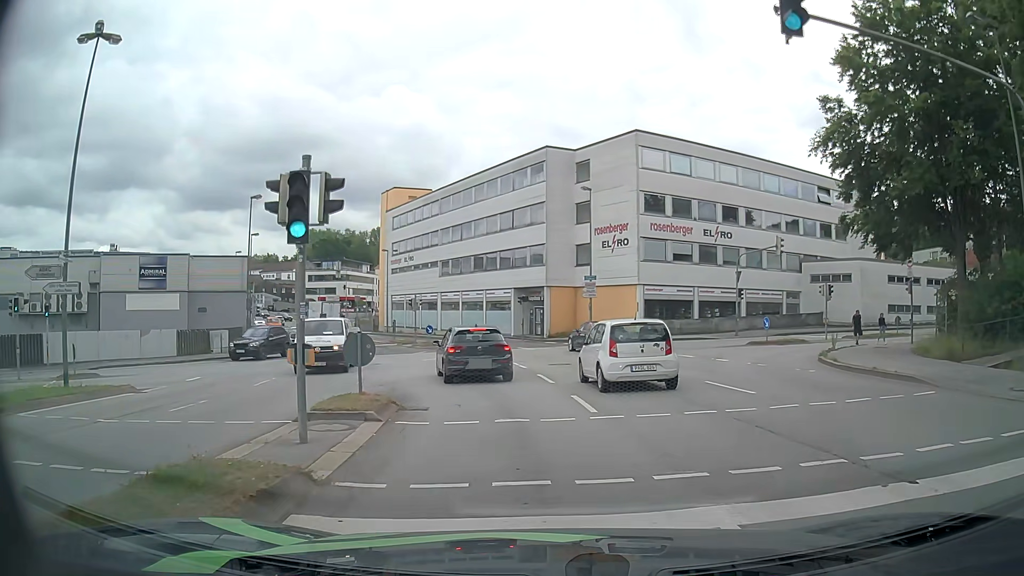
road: tertiary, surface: asphalt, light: Day
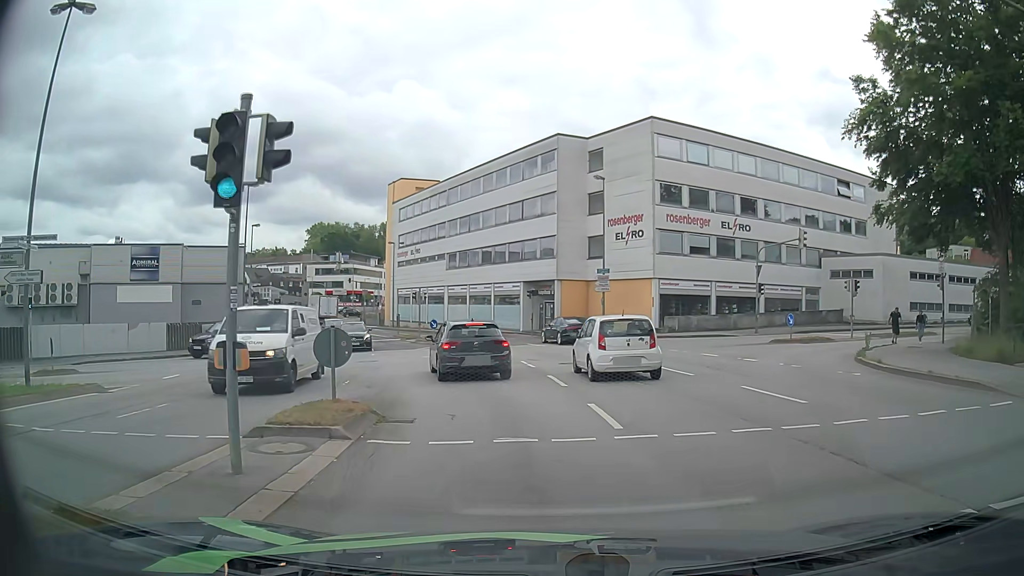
(0.0, +2.2) m; -1°
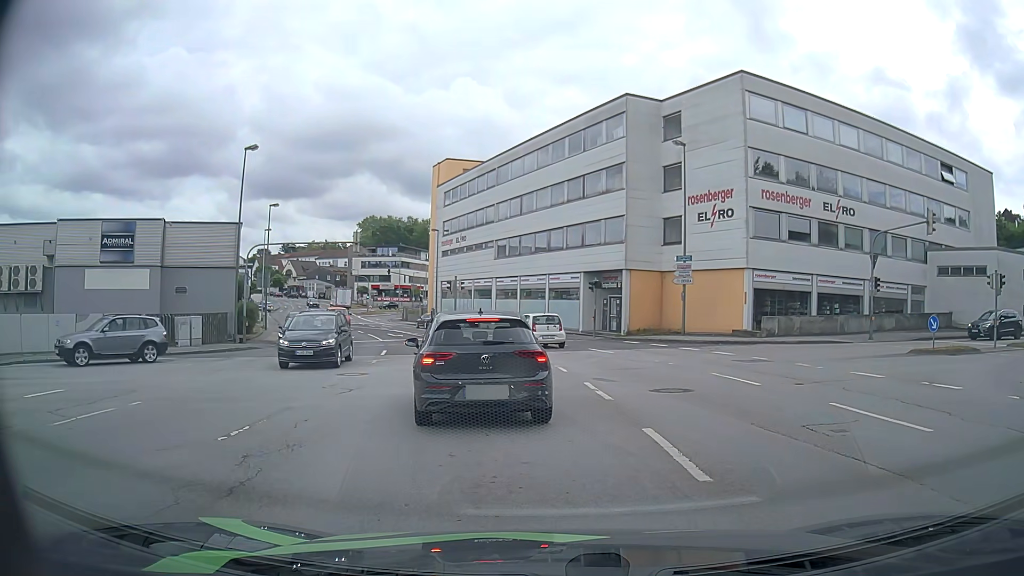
(-0.4, +8.4) m; -7°
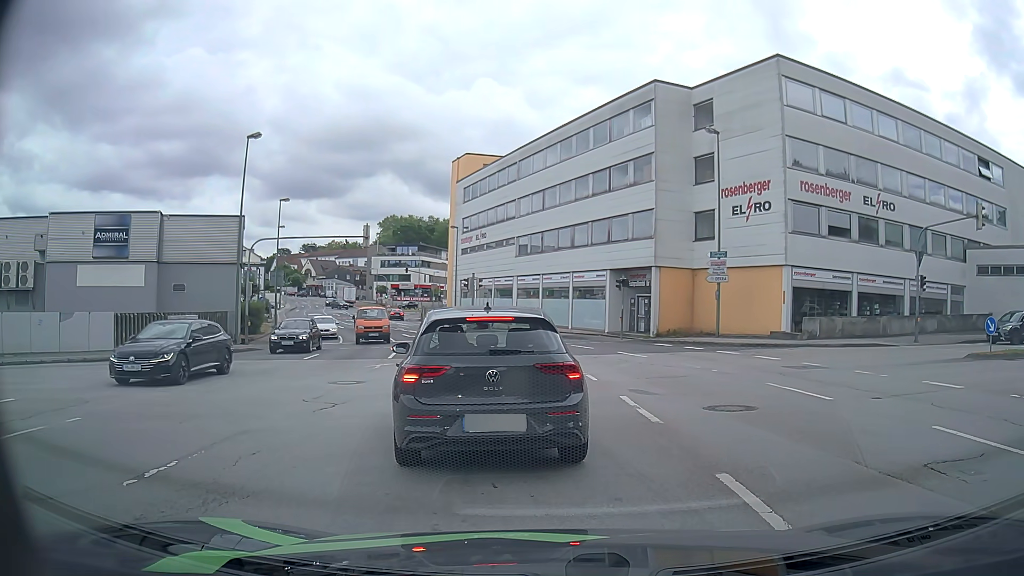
(0.0, +2.3) m; 0°
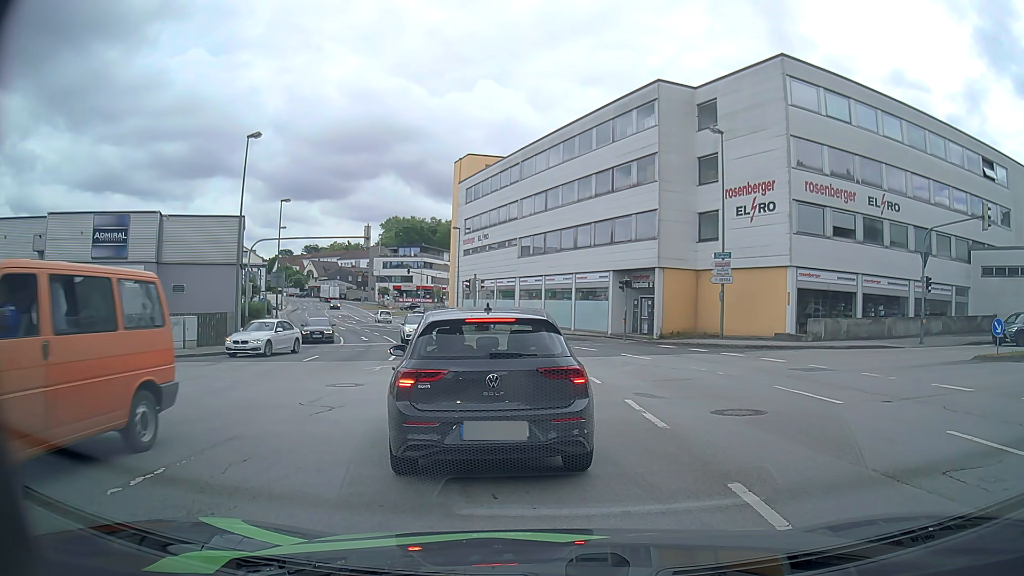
(0.0, +0.4) m; 0°
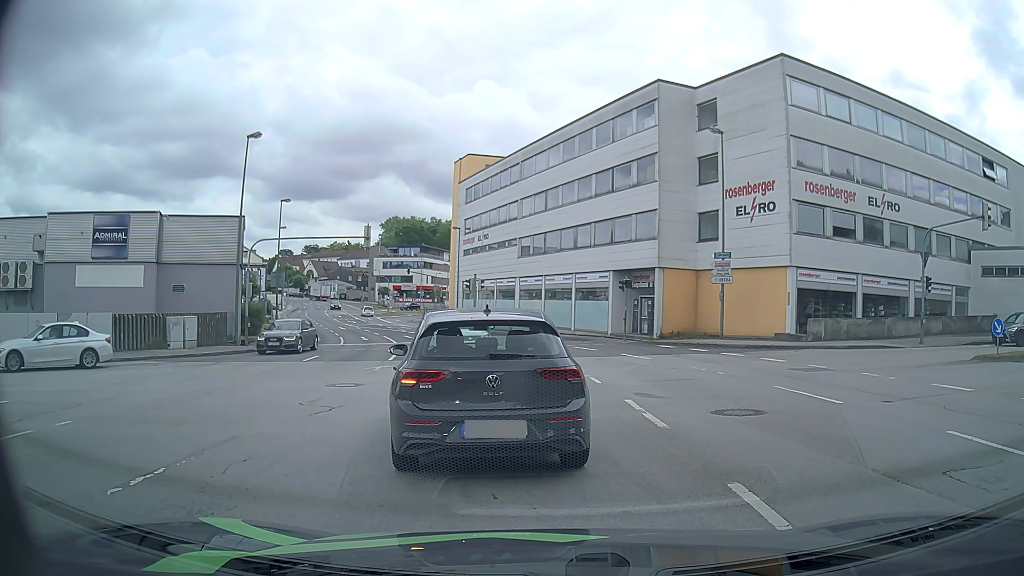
(0.0, 0.0) m; 0°
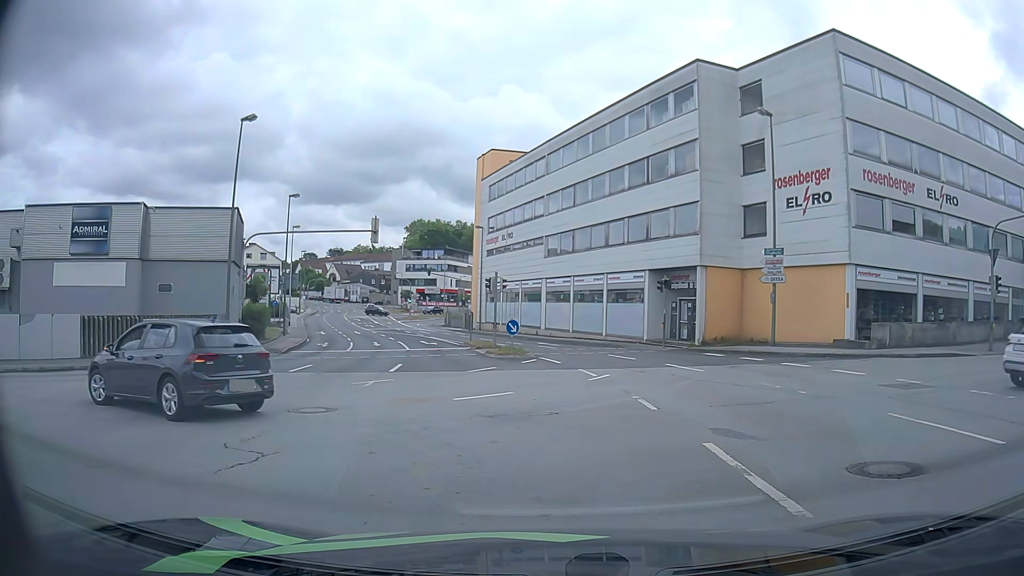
(-0.1, +4.0) m; -1°
